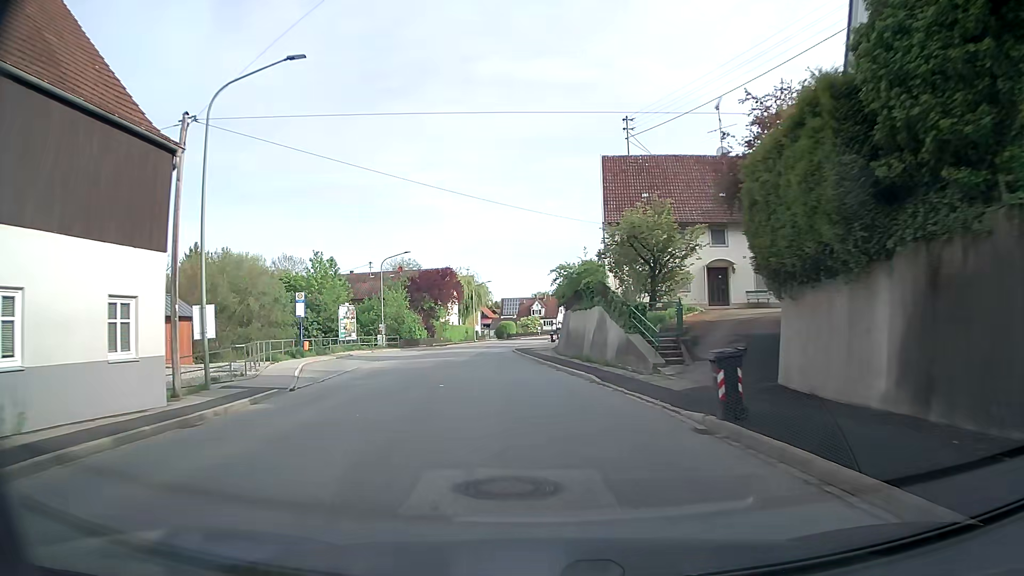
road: tertiary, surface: asphalt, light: Day
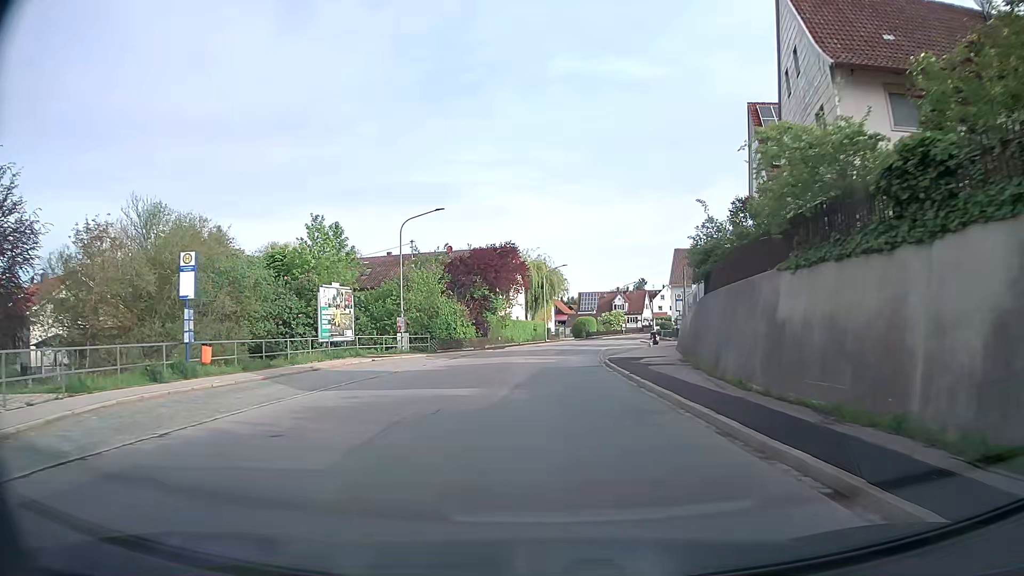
(-1.4, +21.0) m; -6°
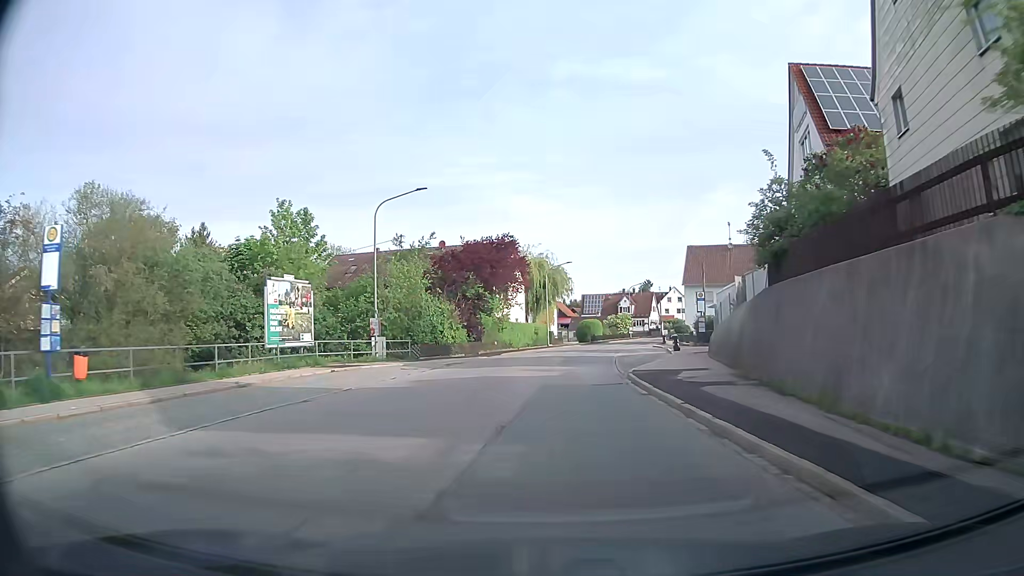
(0.0, +7.0) m; 0°
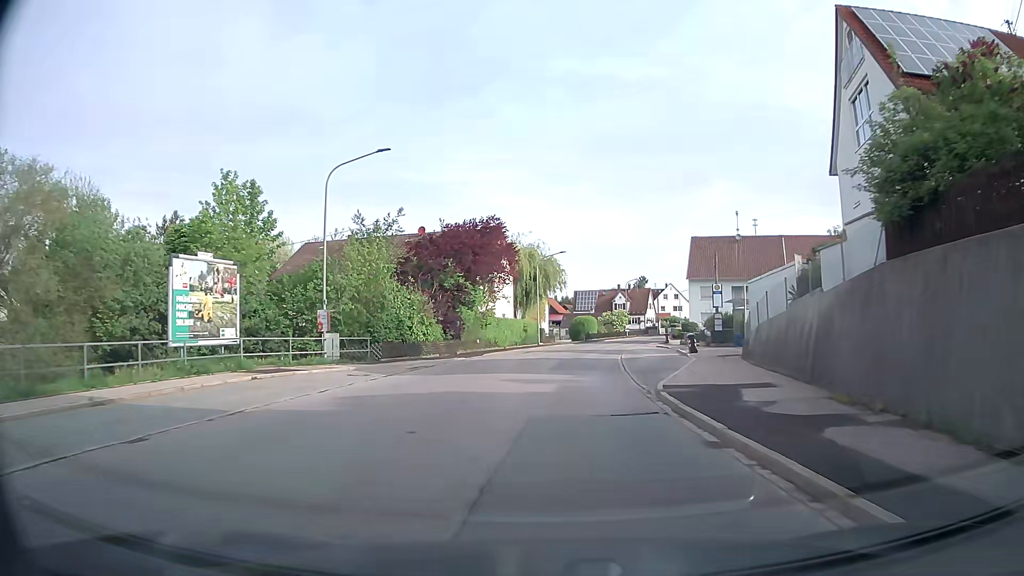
(0.0, +6.9) m; +1°
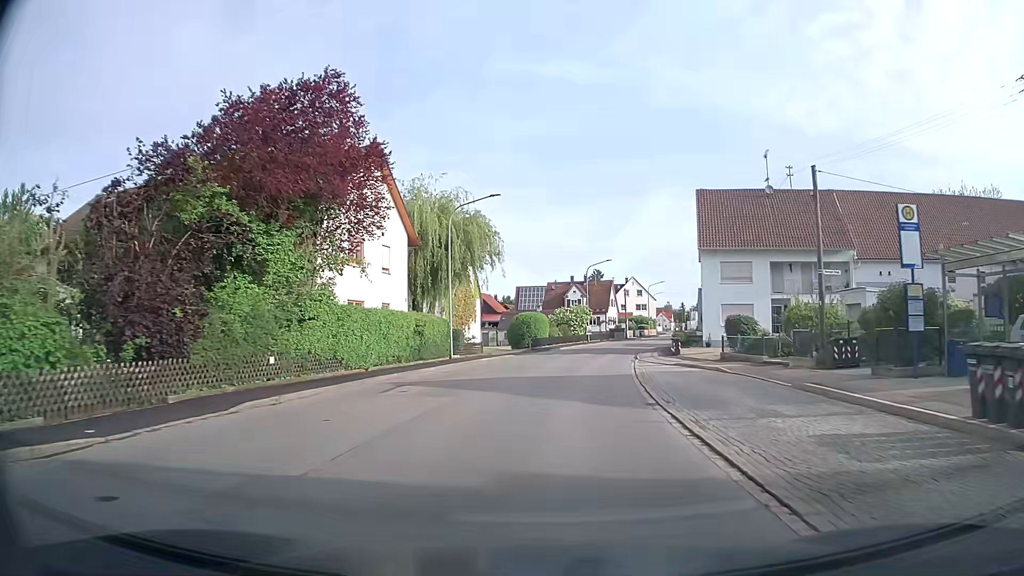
(+1.3, +27.5) m; +5°
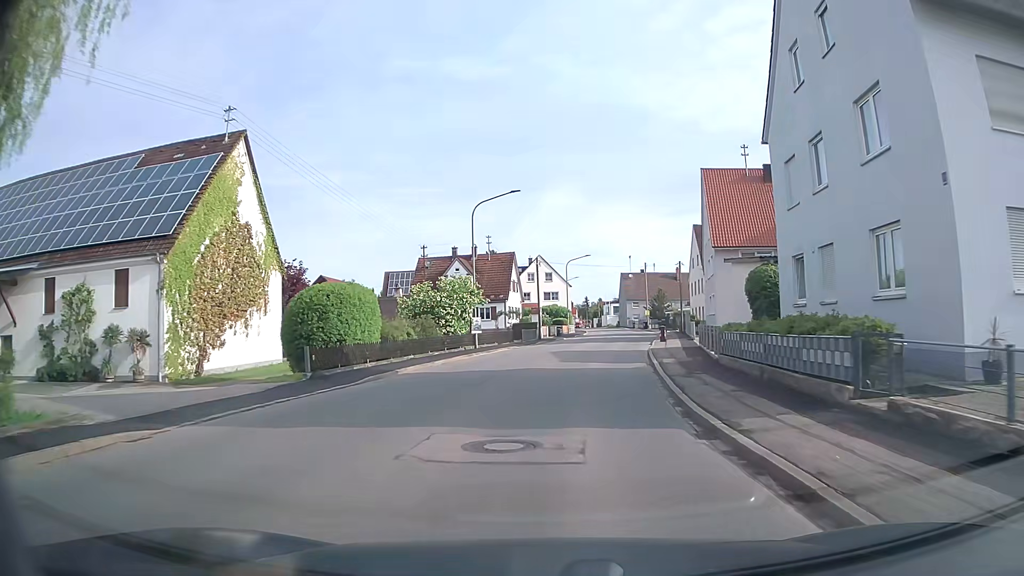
(+2.5, +34.8) m; +9°
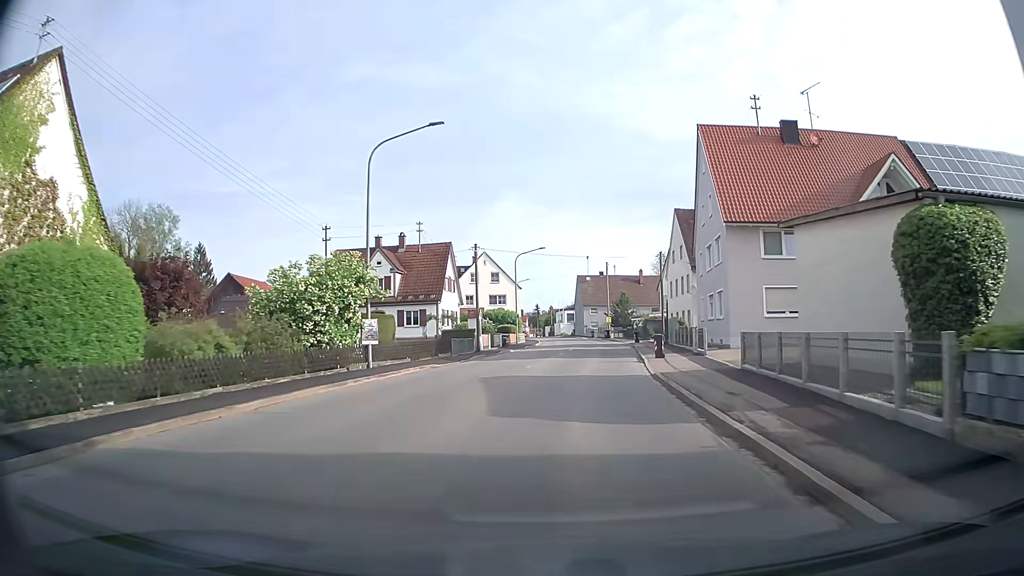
(+0.5, +14.0) m; +4°
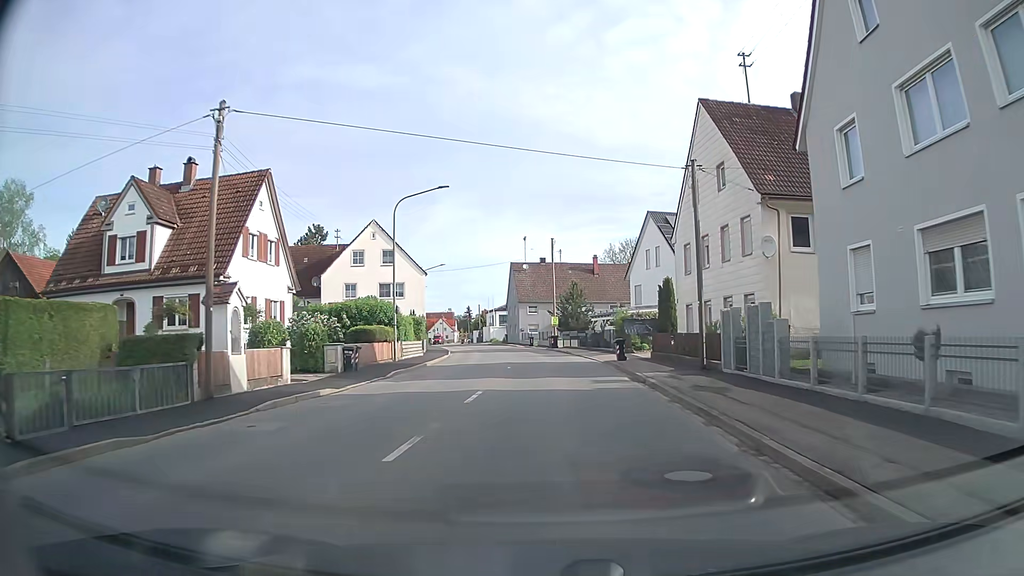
(+1.9, +28.0) m; +6°
(0, +10) (0, +20) (0, +30) (0, +40) (-1, +50) (-3, +60) (-4, +70) (-7, +79) (-9, +89) (-11, +99) m
